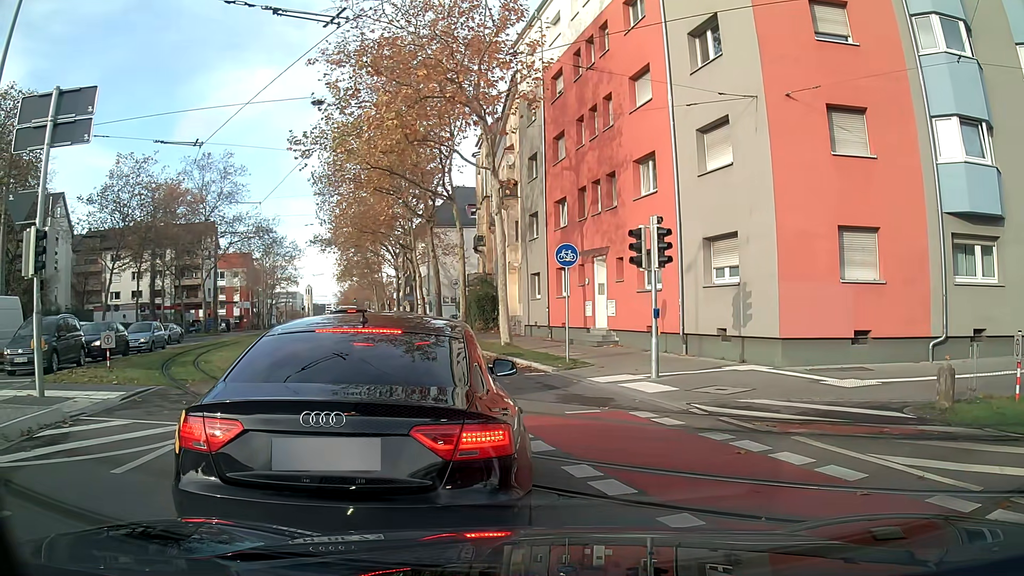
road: secondary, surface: asphalt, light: Day
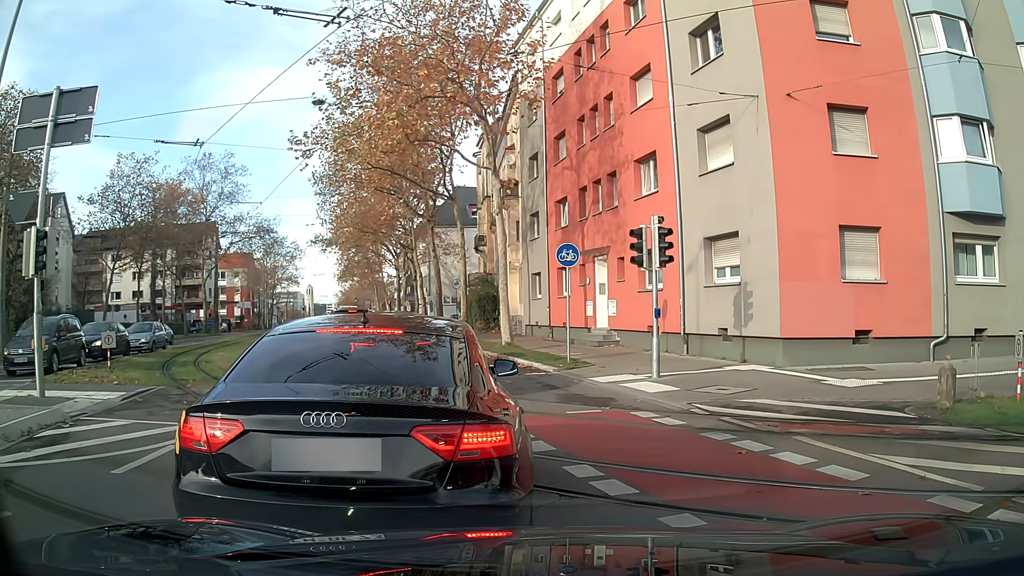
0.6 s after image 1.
(0.0, 0.0) m; 0°
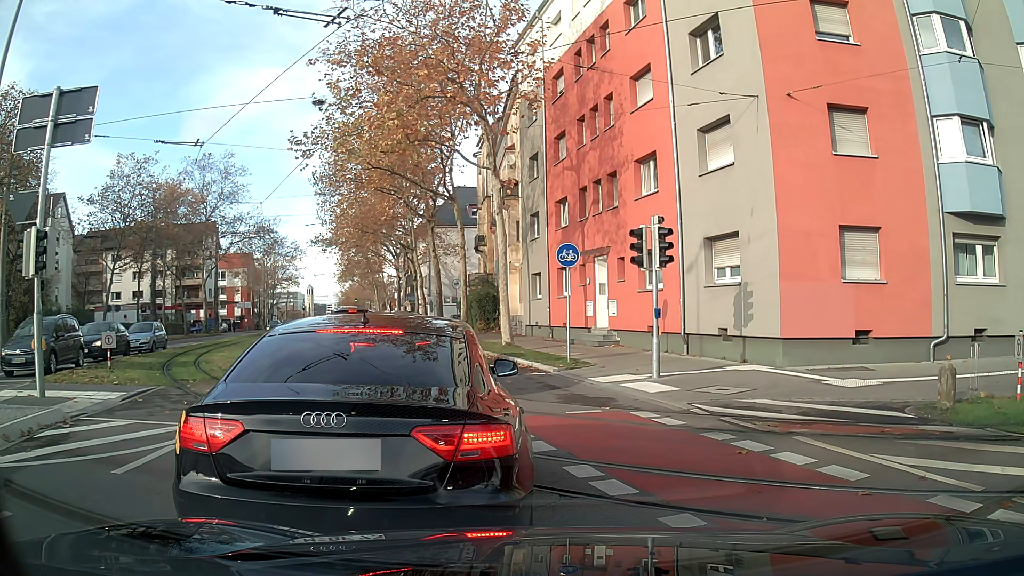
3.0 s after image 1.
(0.0, 0.0) m; 0°
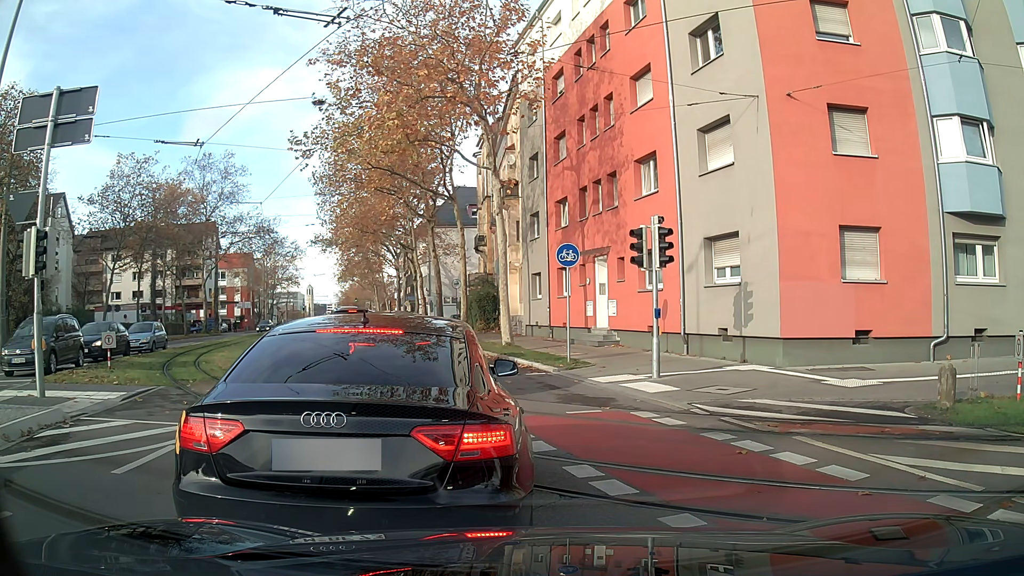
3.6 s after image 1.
(0.0, 0.0) m; 0°
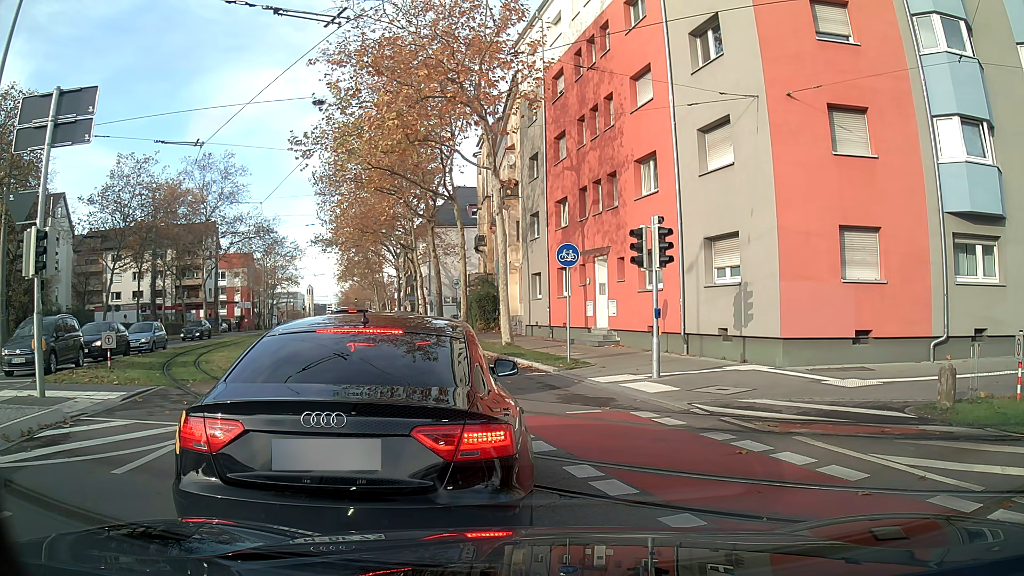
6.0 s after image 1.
(0.0, 0.0) m; 0°
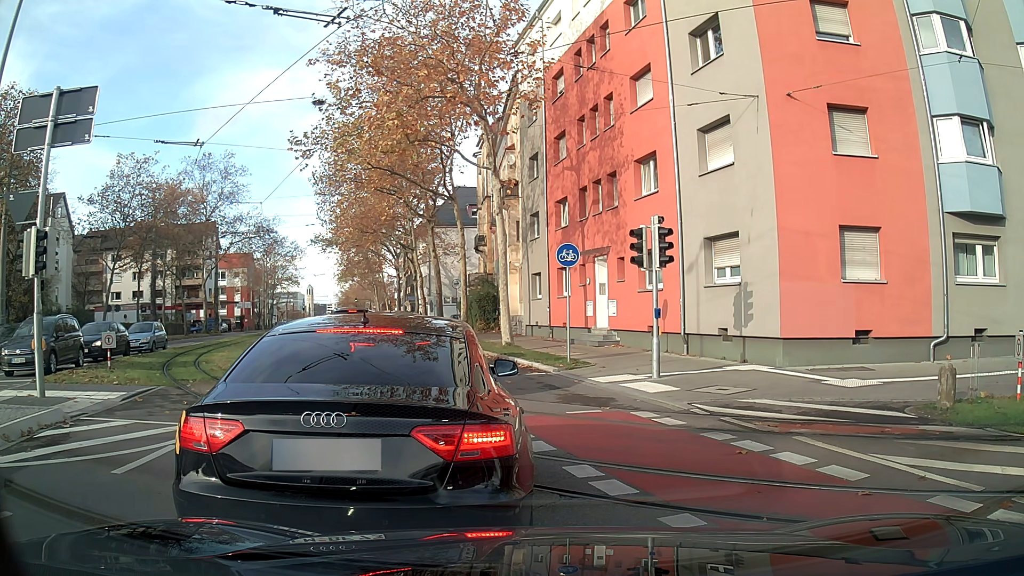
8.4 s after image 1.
(0.0, 0.0) m; 0°
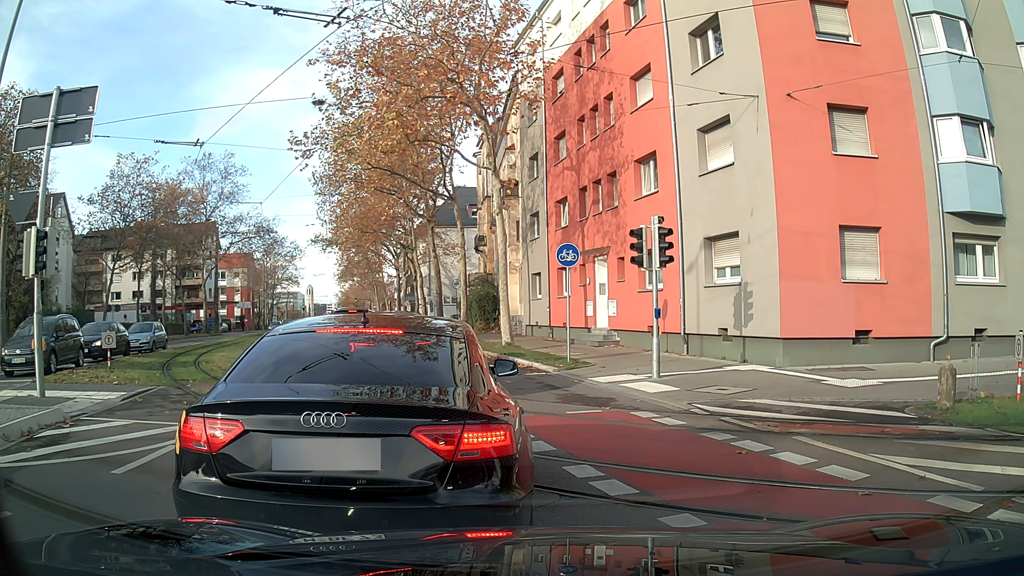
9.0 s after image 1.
(0.0, 0.0) m; 0°
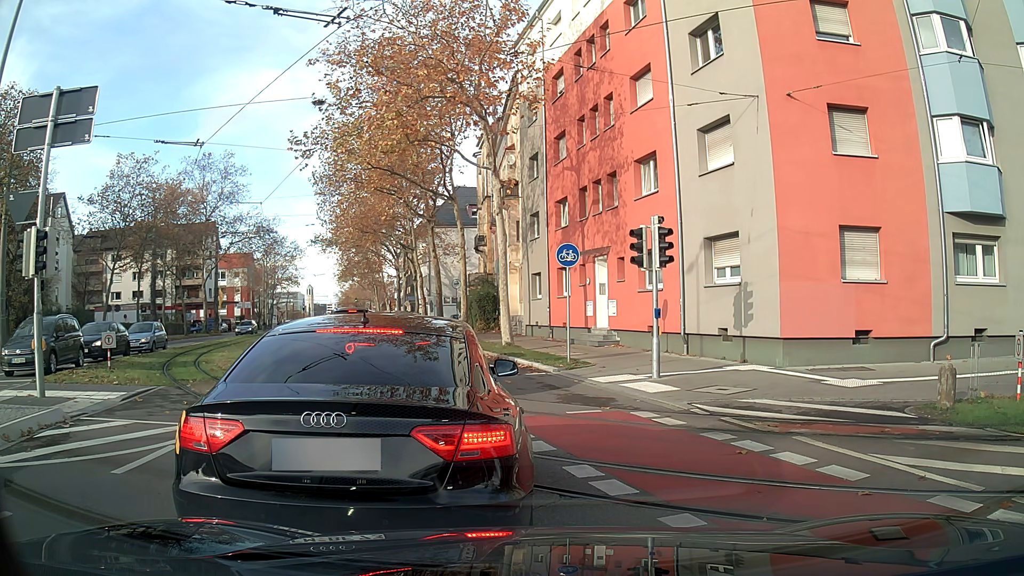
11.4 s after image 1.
(0.0, 0.0) m; 0°
